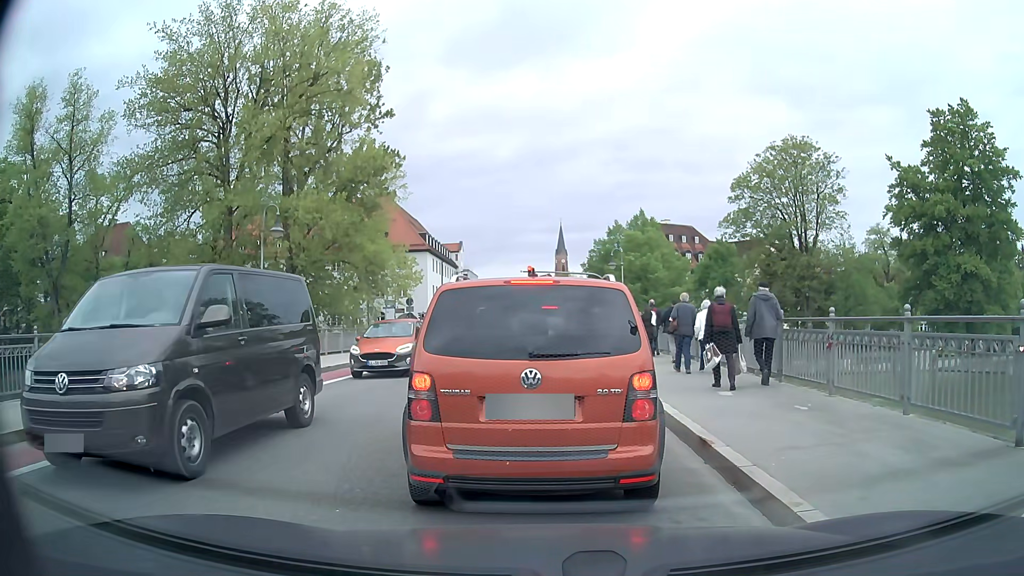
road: secondary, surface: asphalt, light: Day
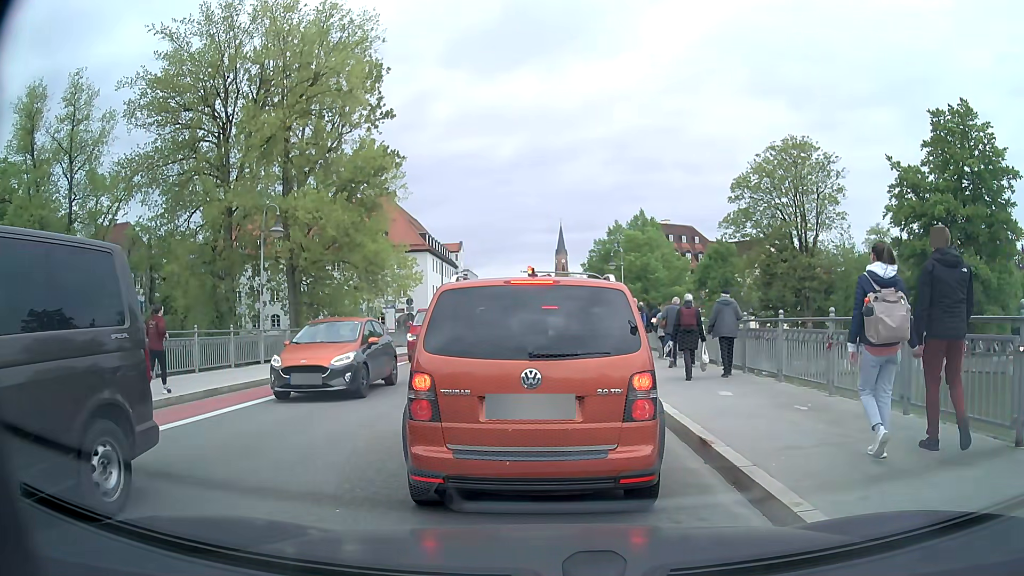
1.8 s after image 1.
(0.0, 0.0) m; 0°
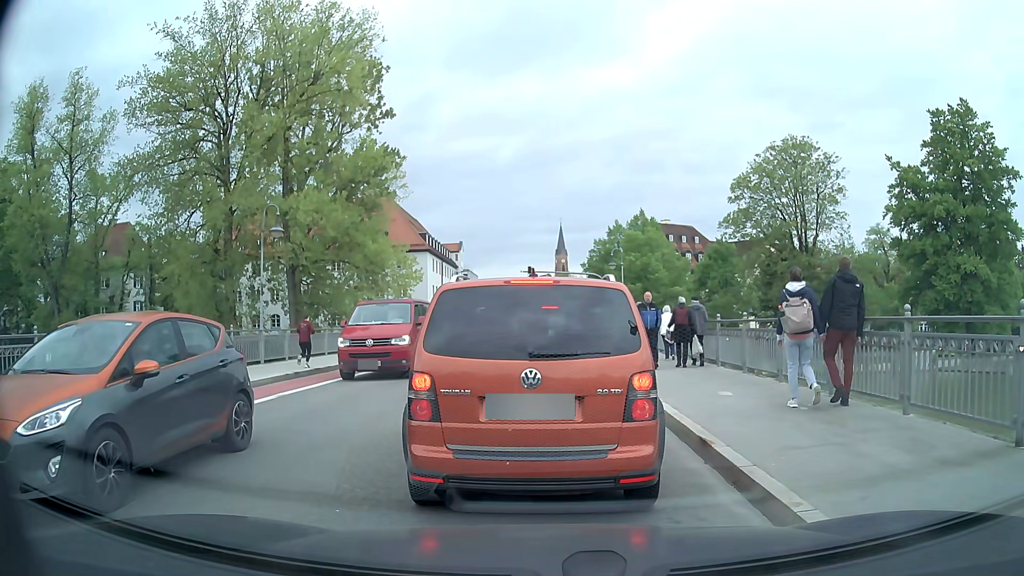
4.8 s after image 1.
(0.0, 0.0) m; 0°
